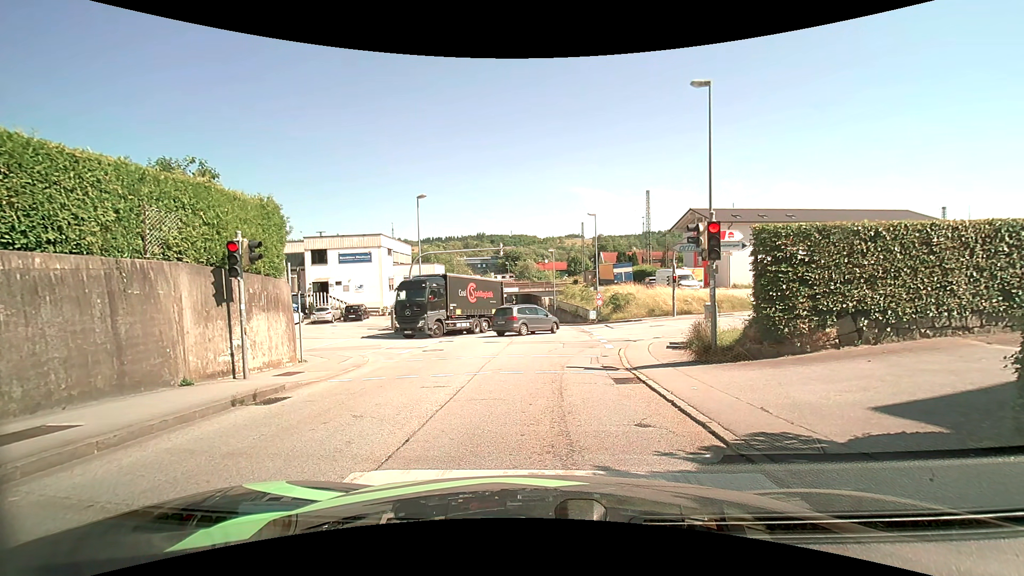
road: tertiary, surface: asphalt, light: Day
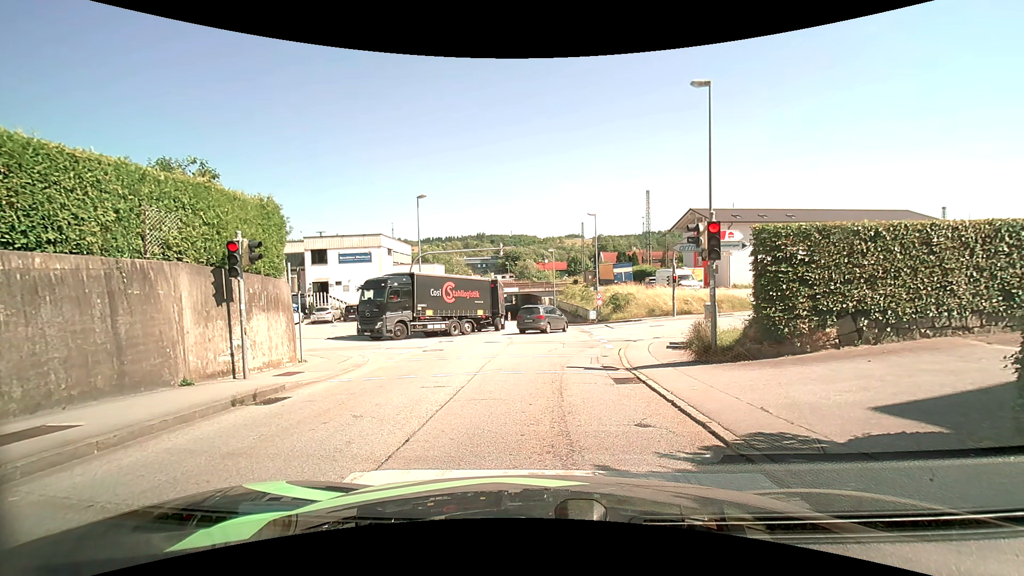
(0.0, 0.0) m; 0°
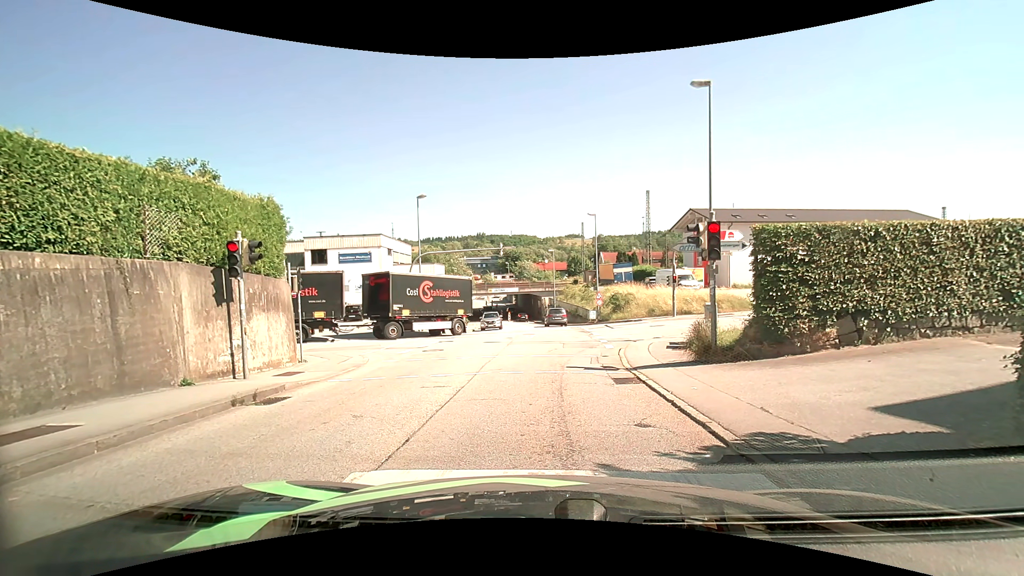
(0.0, 0.0) m; 0°
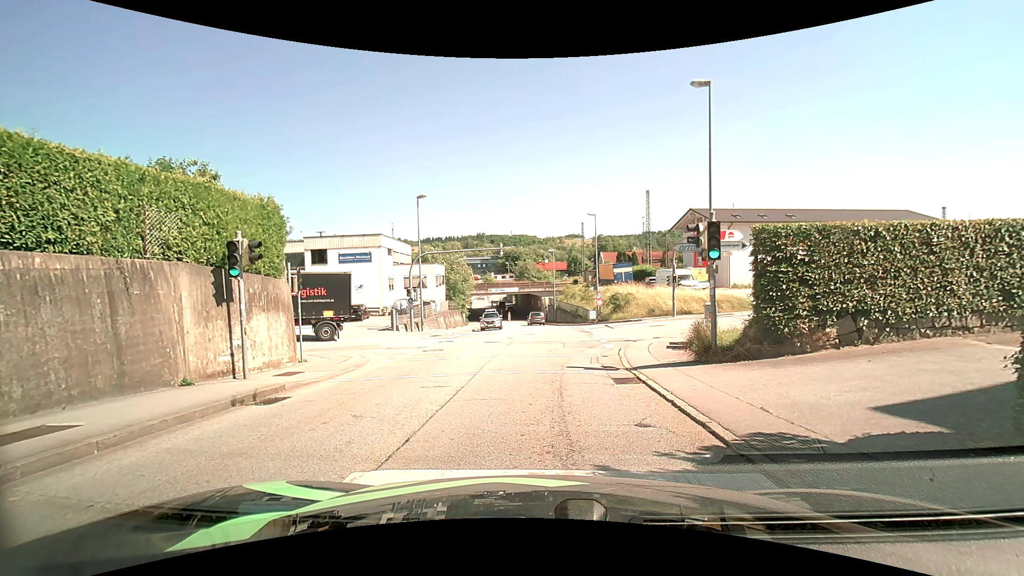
(0.0, 0.0) m; 0°
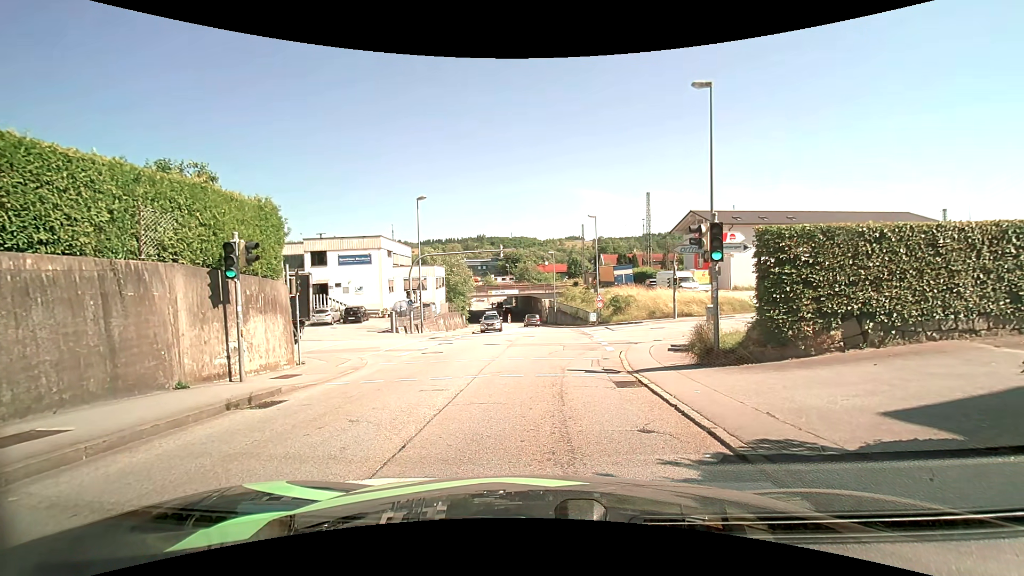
(0.0, +0.1) m; 0°
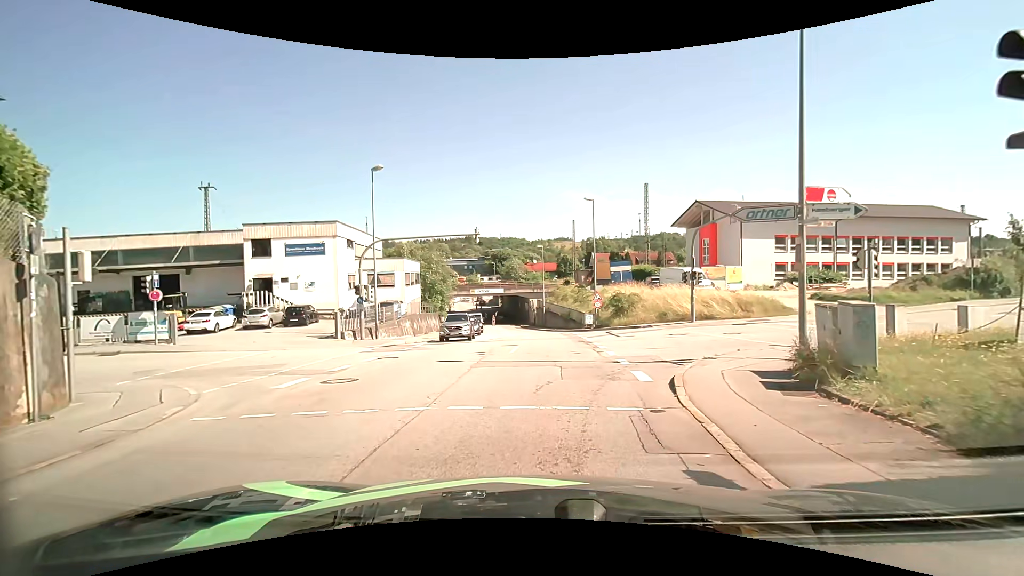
(+0.2, +8.1) m; +2°
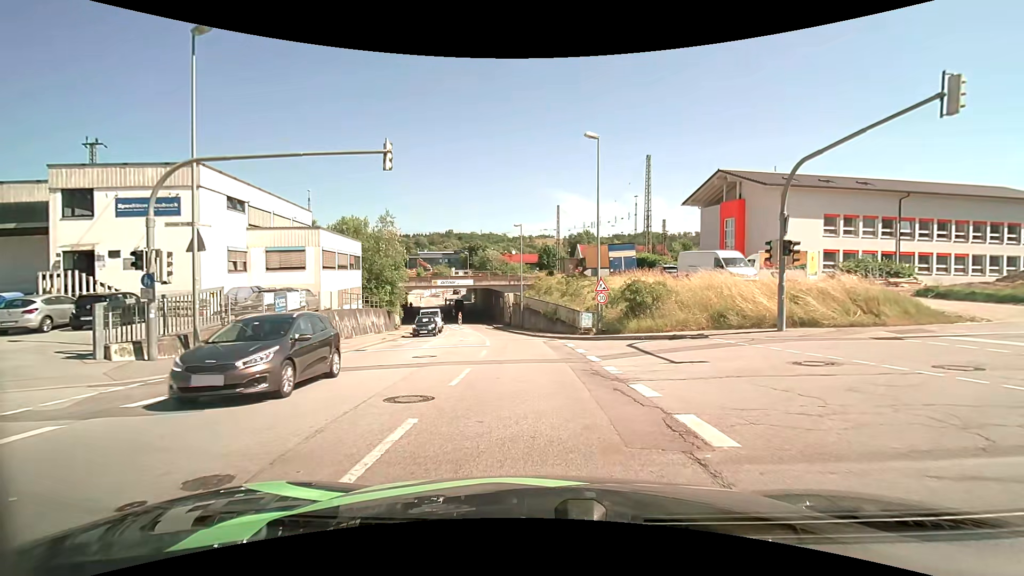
(+0.2, +14.1) m; +1°
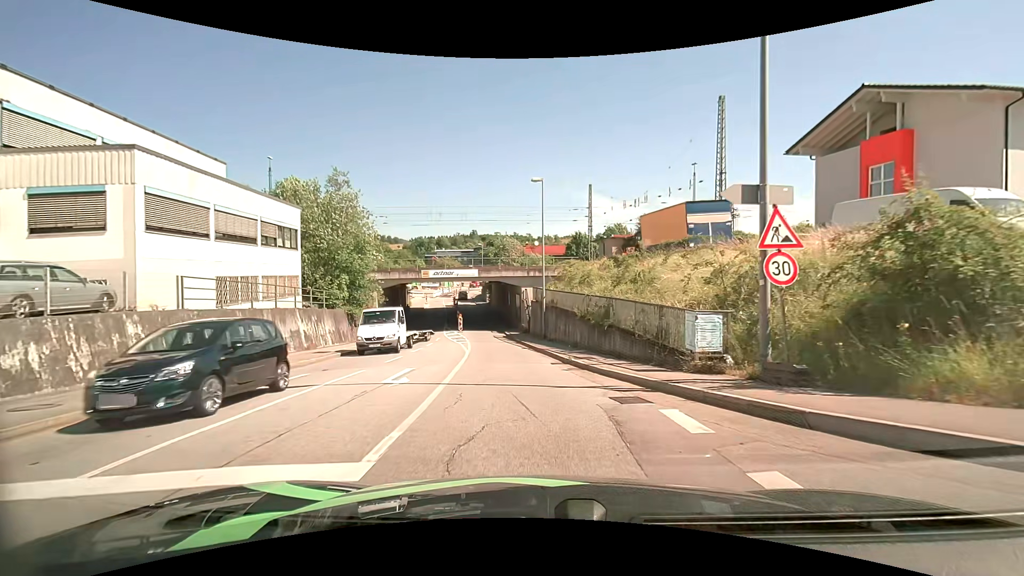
(0.0, +17.3) m; -2°
